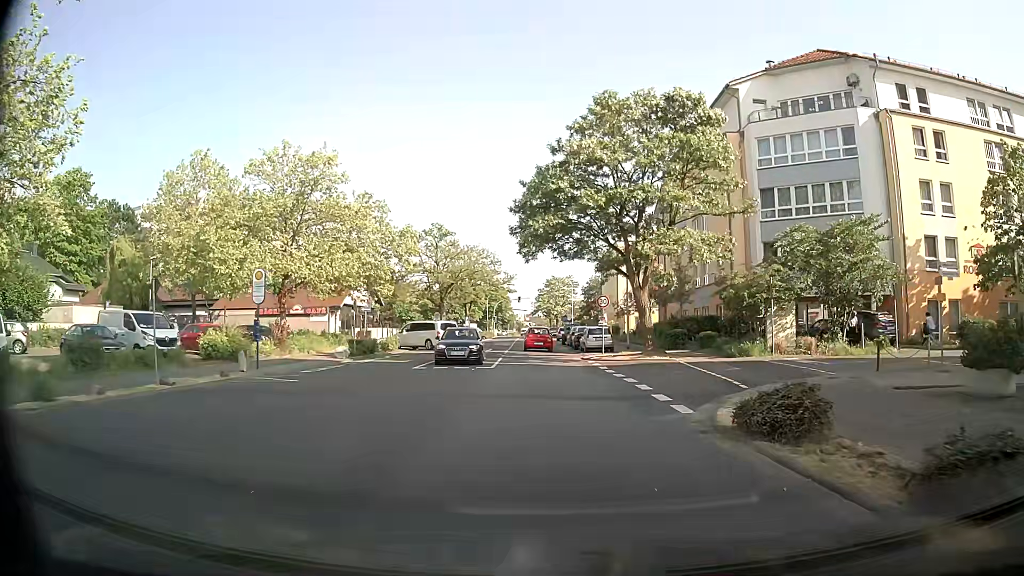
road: tertiary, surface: asphalt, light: Day
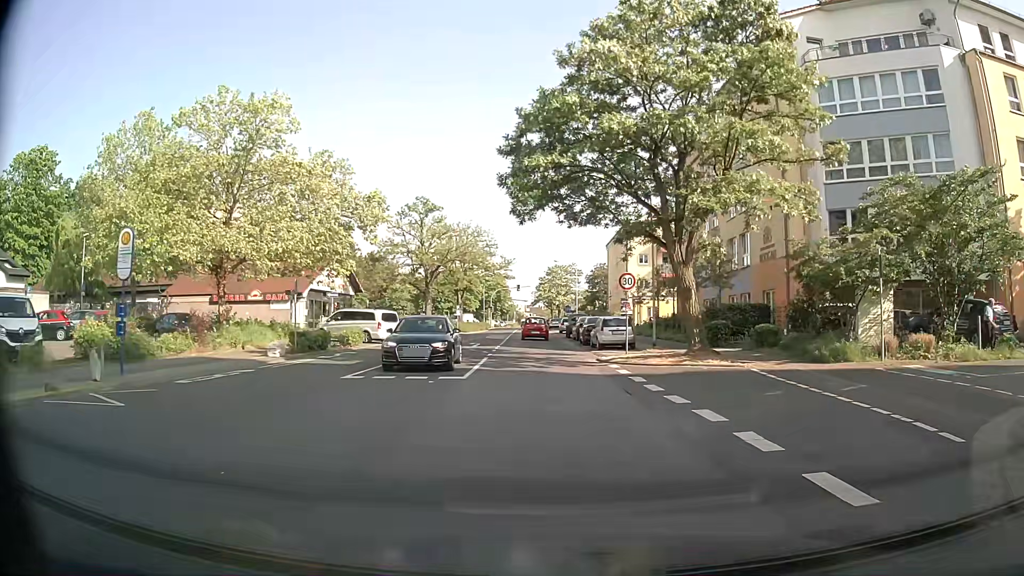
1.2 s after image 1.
(0.0, +8.6) m; 0°
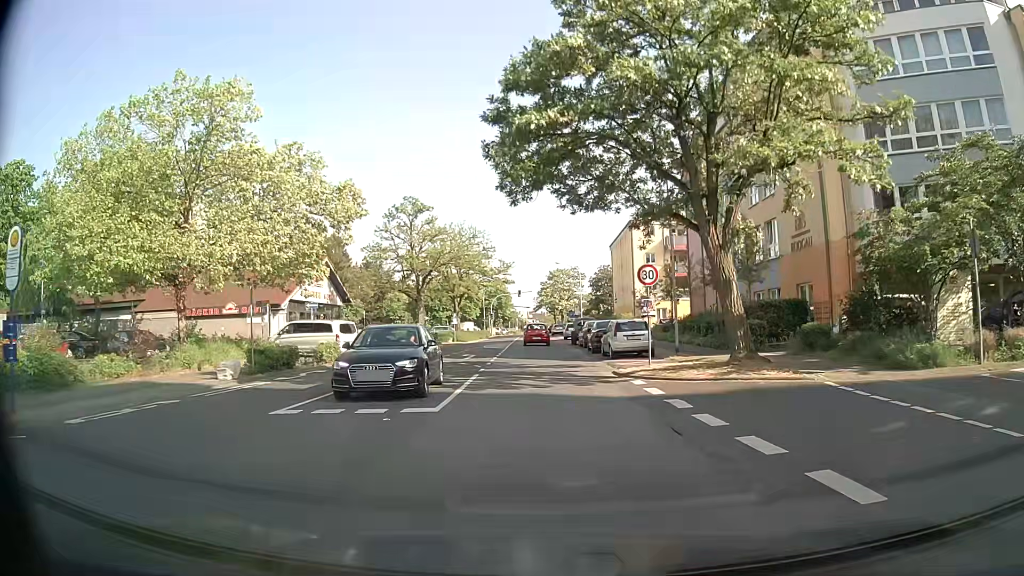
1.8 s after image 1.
(0.0, +4.4) m; 0°
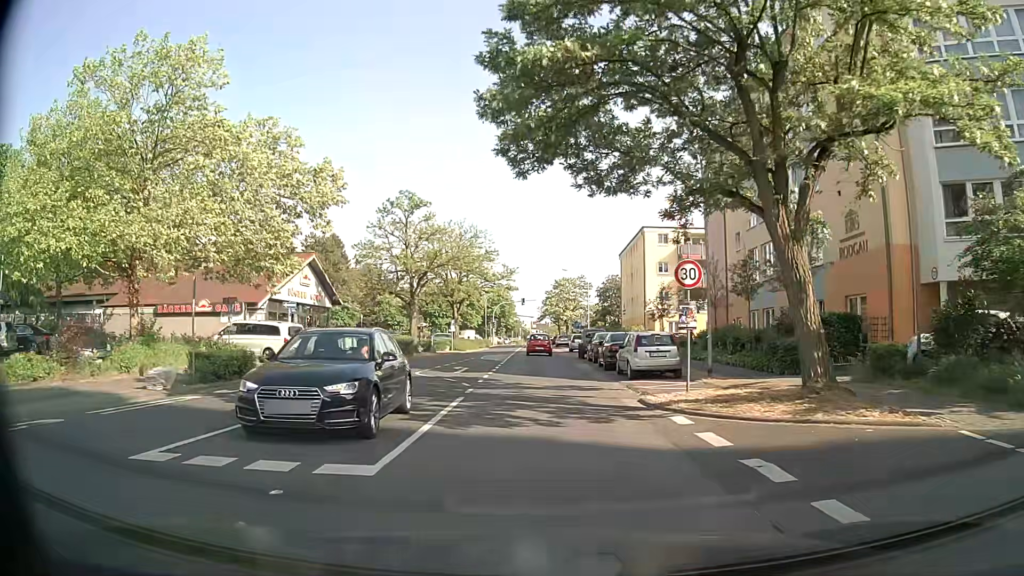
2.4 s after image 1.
(-0.1, +4.4) m; -1°
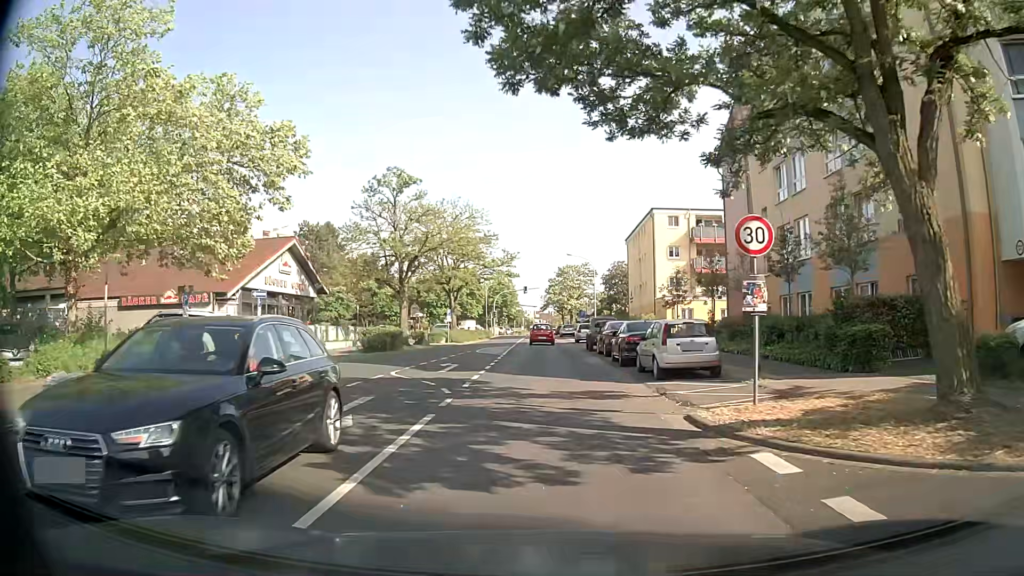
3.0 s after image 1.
(0.0, +4.3) m; 0°
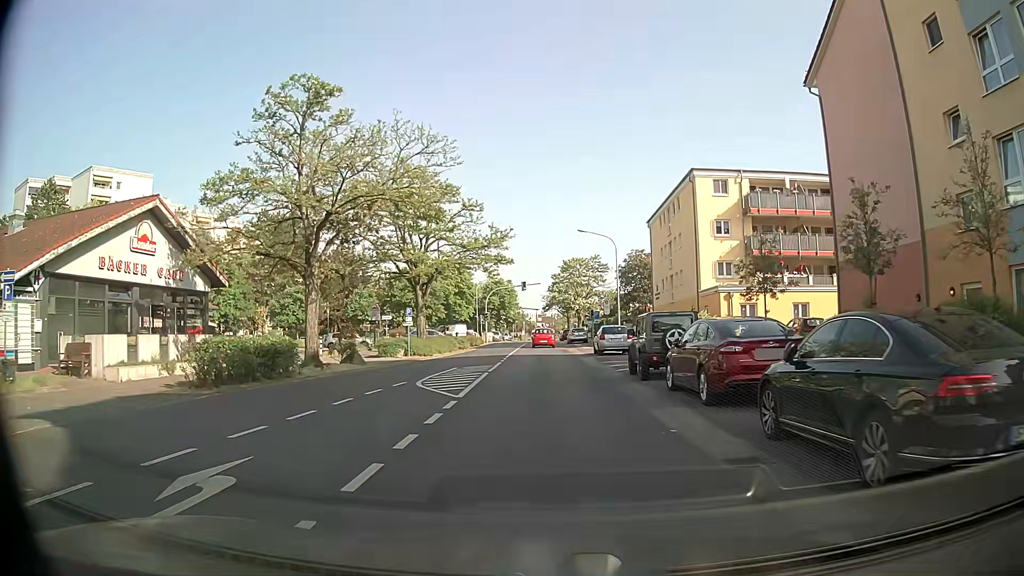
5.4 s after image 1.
(0.0, +17.1) m; 0°
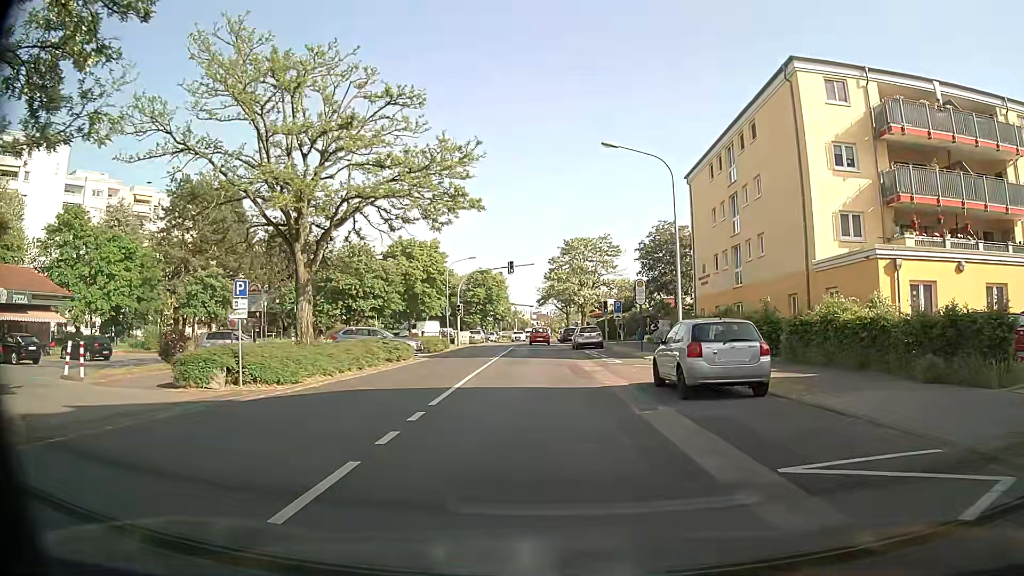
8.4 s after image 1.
(+0.1, +20.8) m; +1°
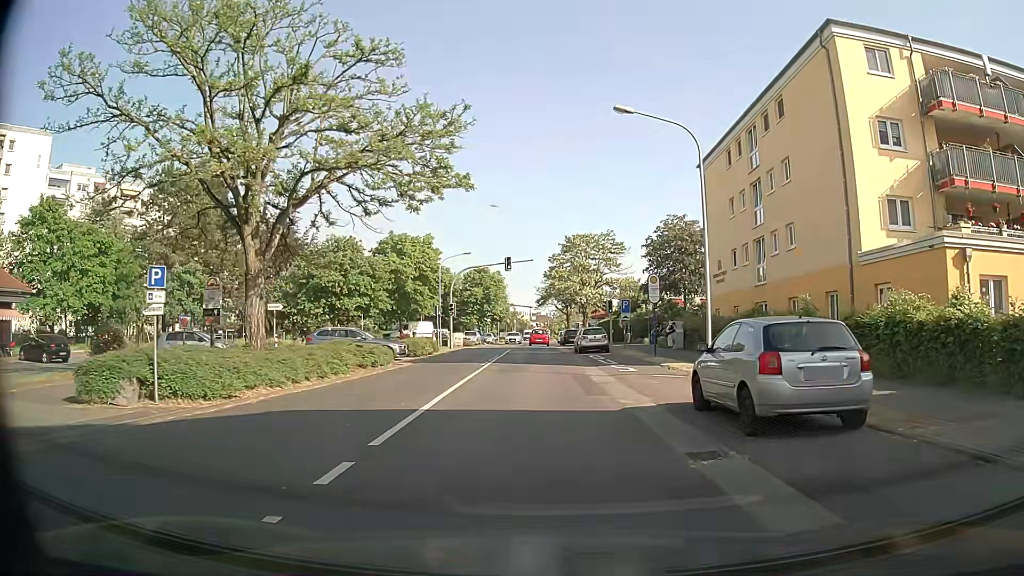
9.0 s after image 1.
(-0.1, +4.1) m; -1°
(0, +10) (0, +20) (0, +30) (0, +40) (0, +50) (0, +60) (0, +70) (0, +80) (+1, +90) (+1, +100) m
